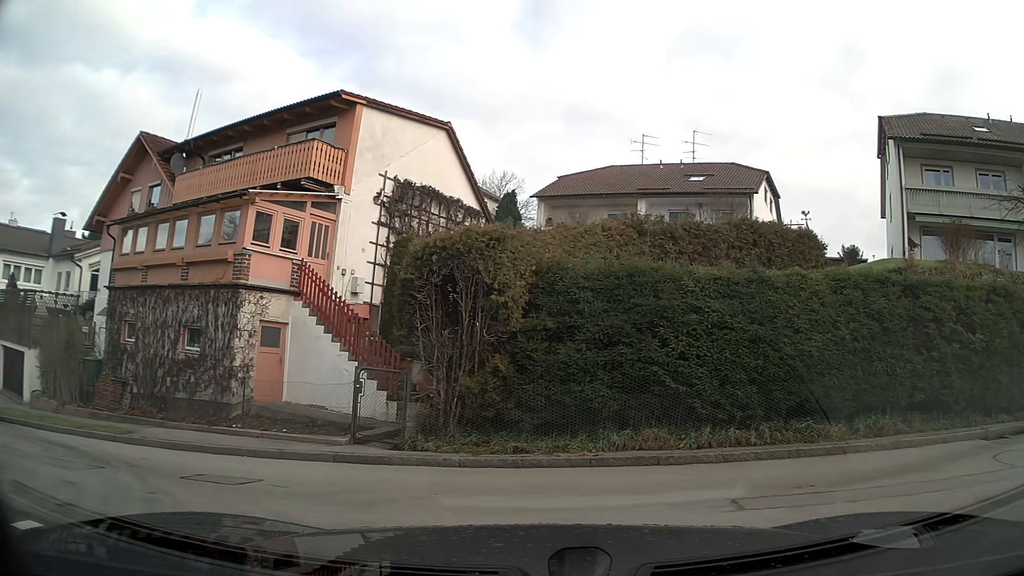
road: residential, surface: asphalt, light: Day
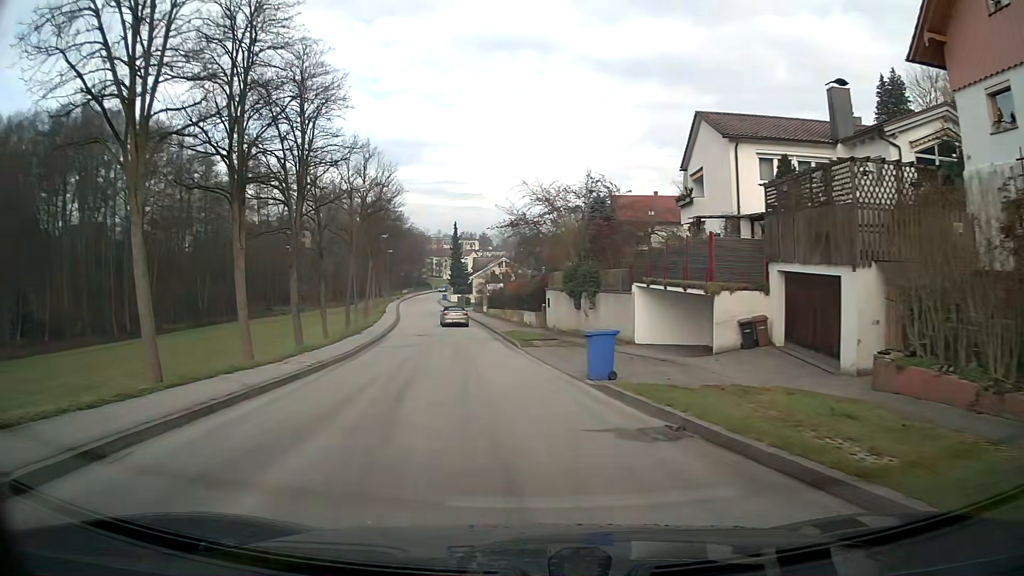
(-10.1, +11.6) m; -61°
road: unclassified
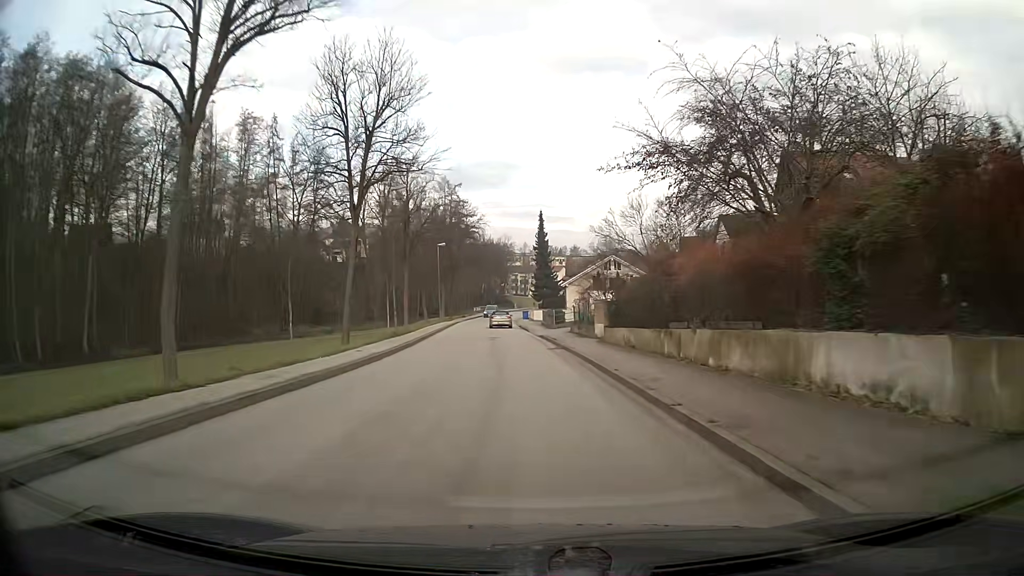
(-2.9, +34.4) m; -7°
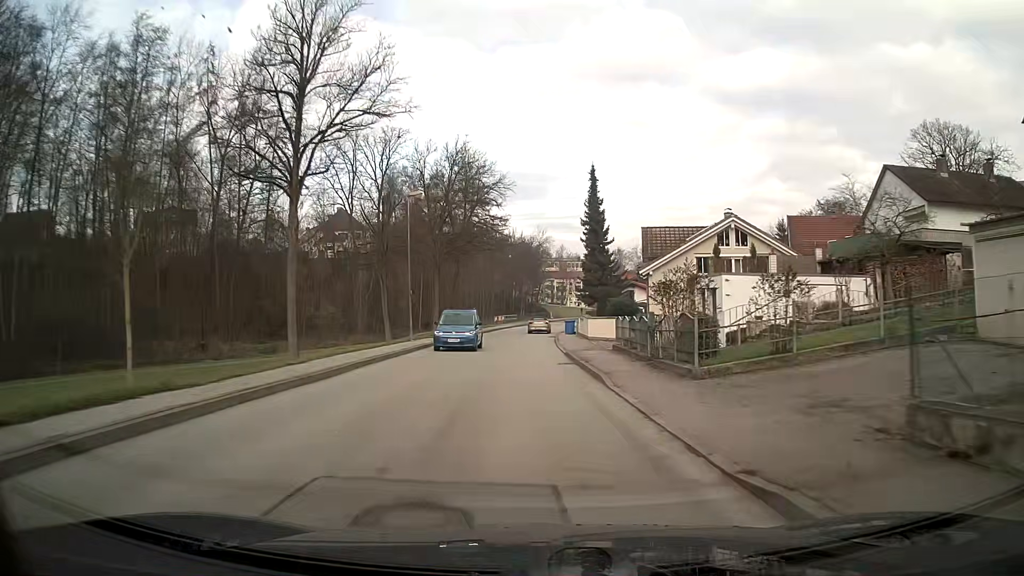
(-0.9, +32.5) m; -2°
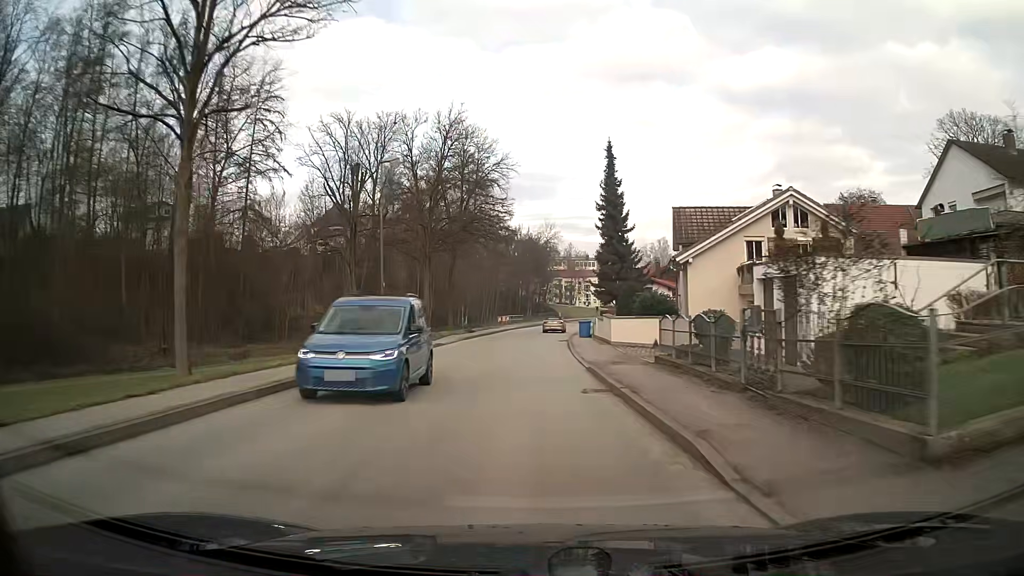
(0.0, +8.1) m; -1°
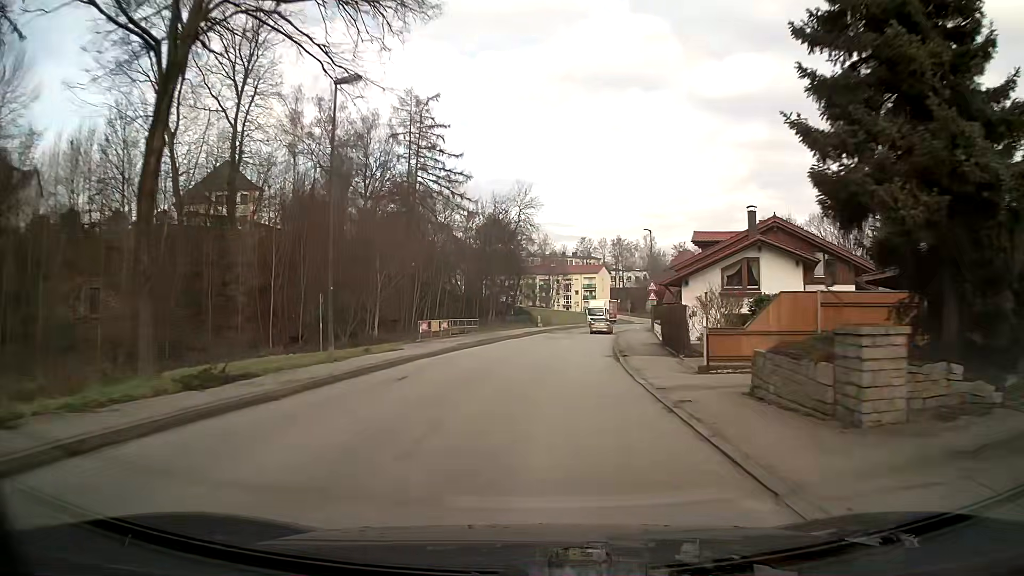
(+0.5, +41.2) m; +3°
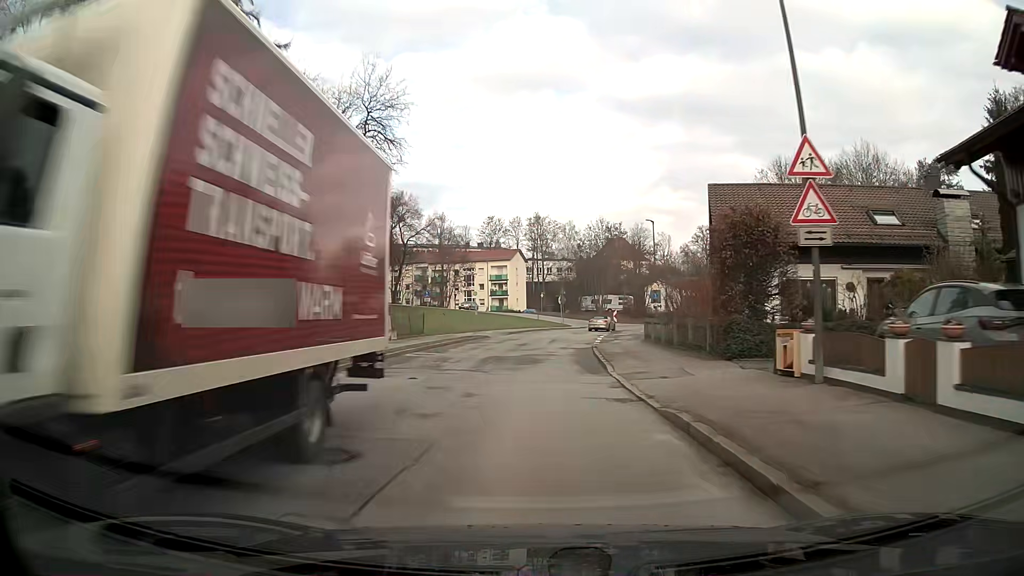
(+3.1, +42.6) m; +7°
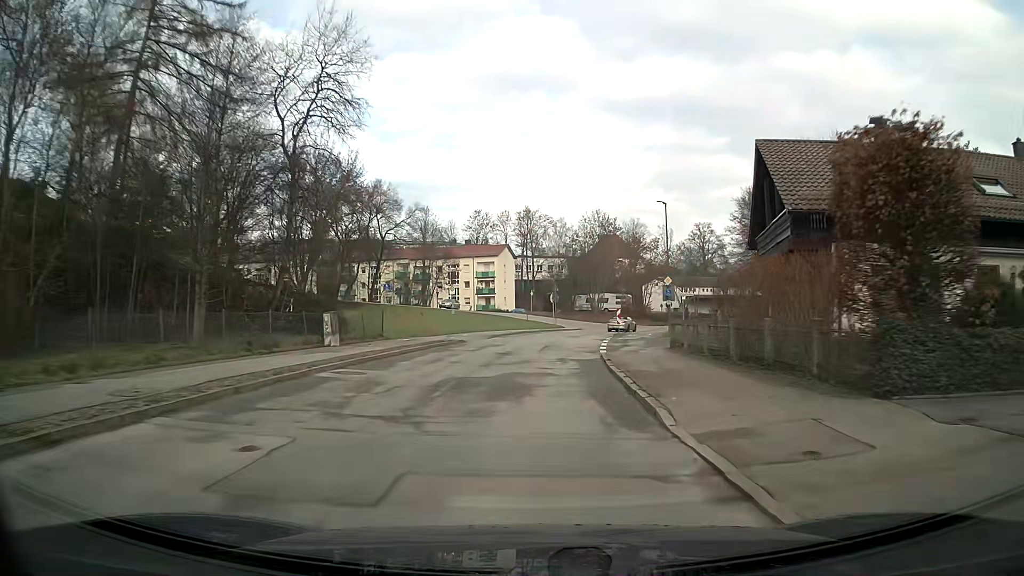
(+0.1, +8.6) m; +1°
